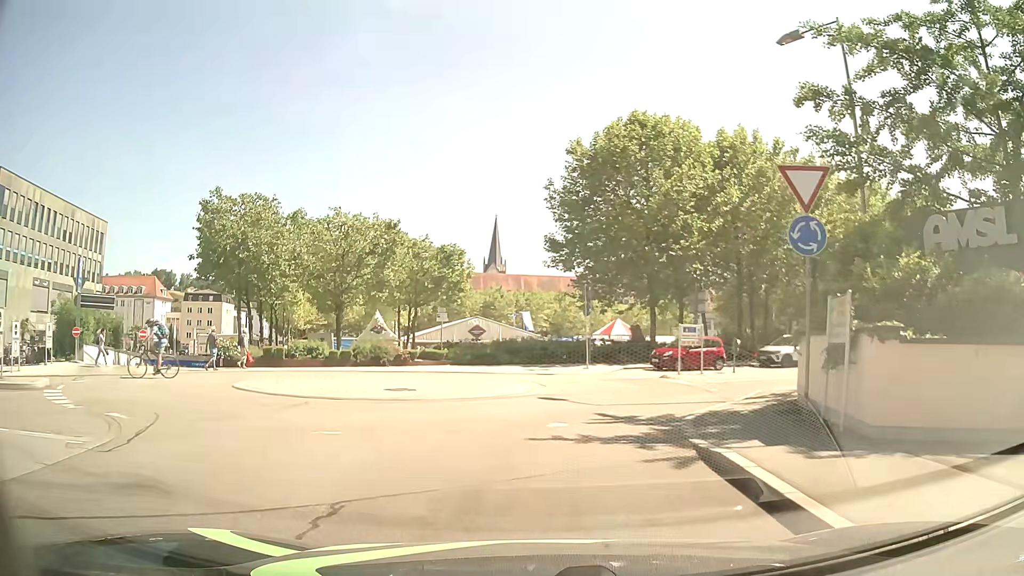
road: residential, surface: asphalt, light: Day
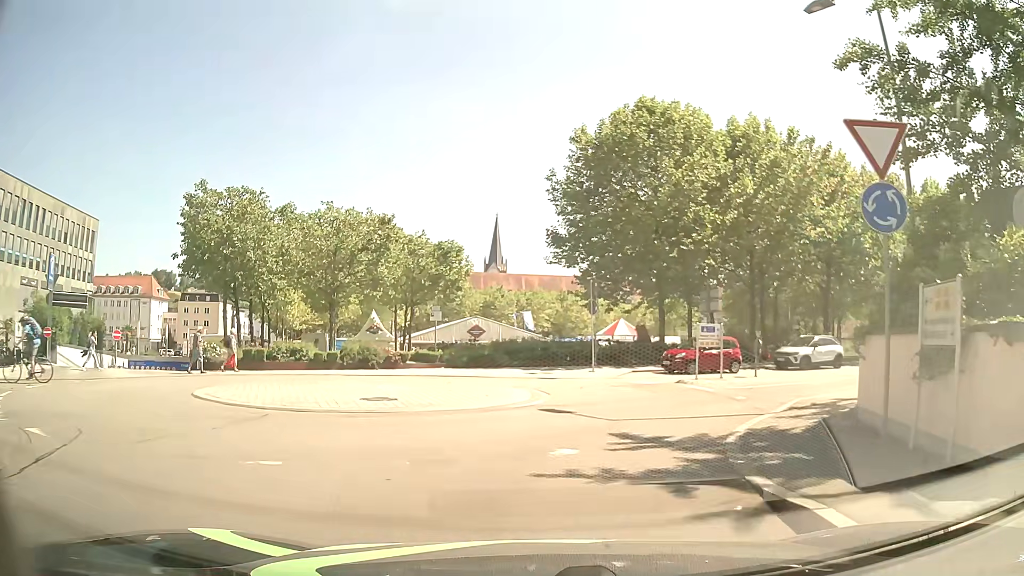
(0.0, +2.2) m; 0°
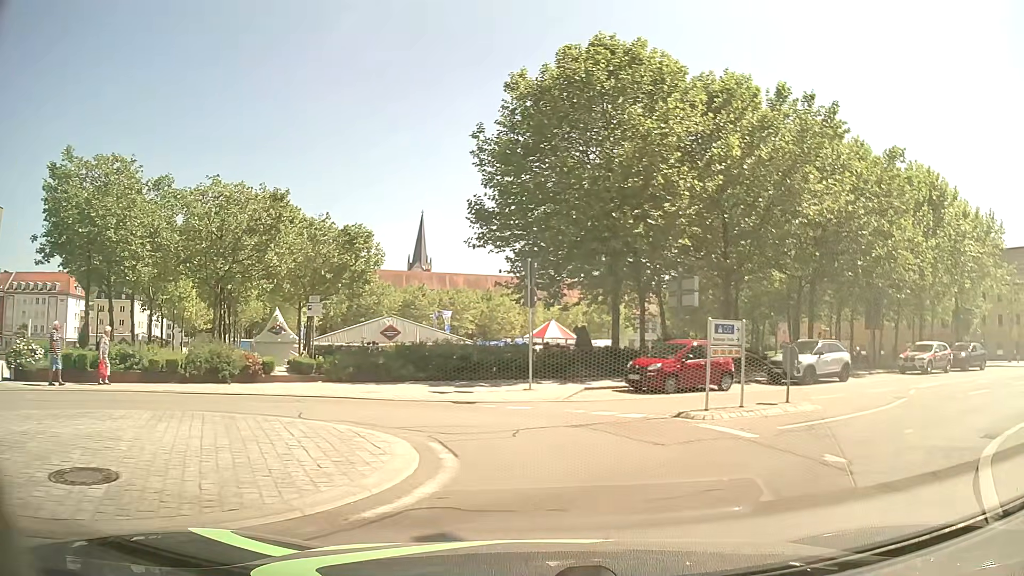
(+0.1, +8.1) m; +6°
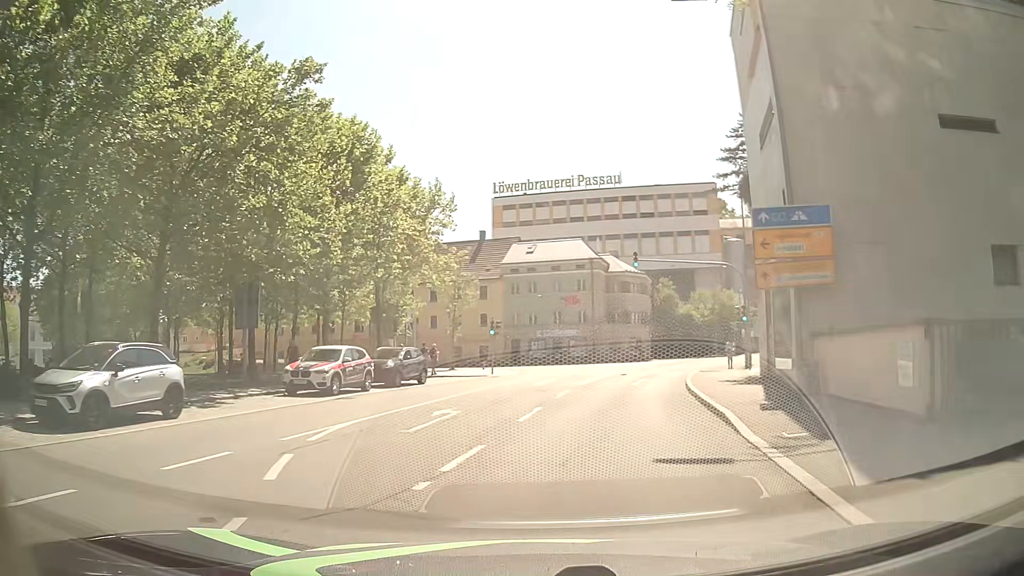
(+5.8, +10.9) m; +51°
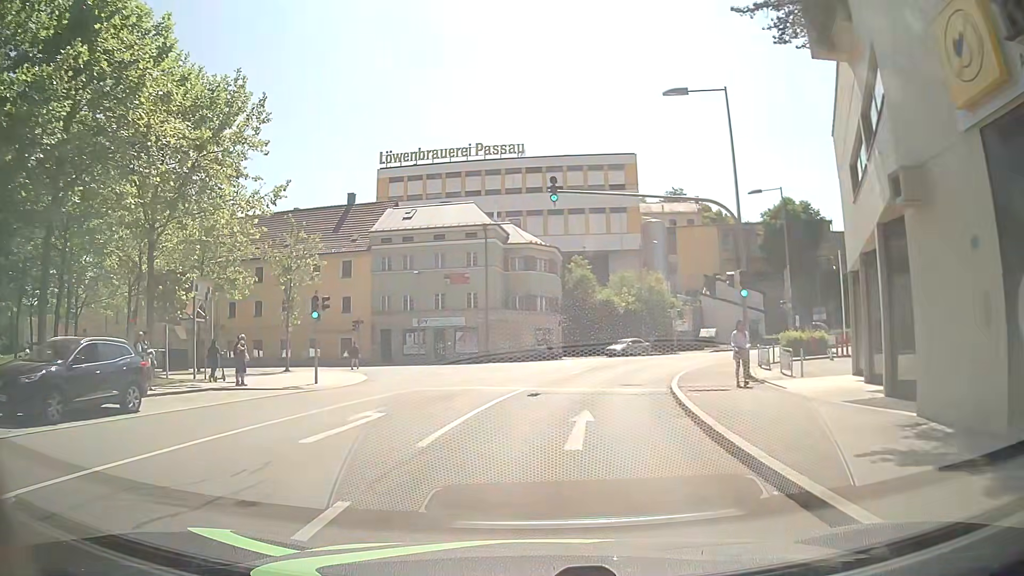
(+1.4, +15.9) m; +8°
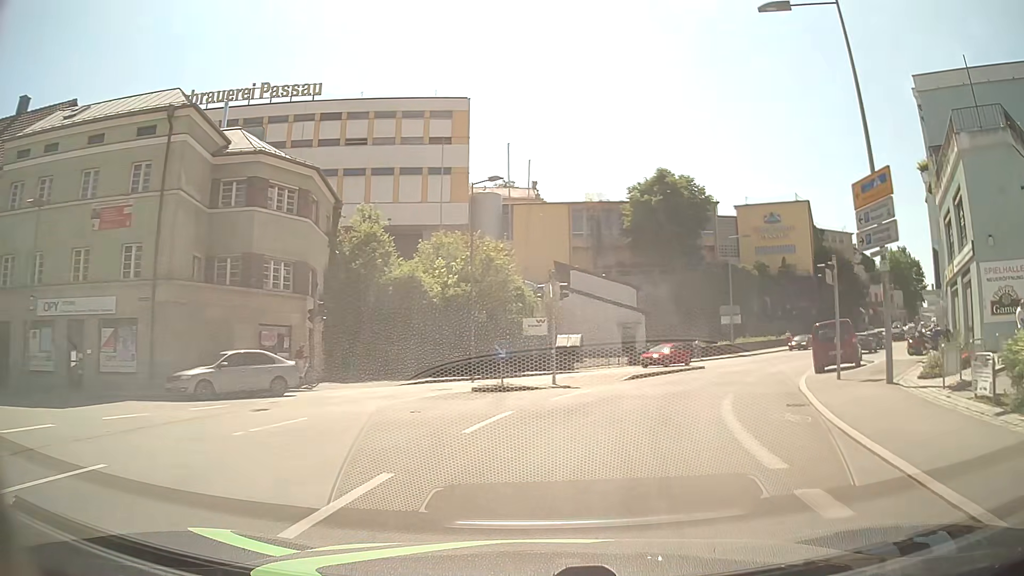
(+3.3, +27.2) m; +16°
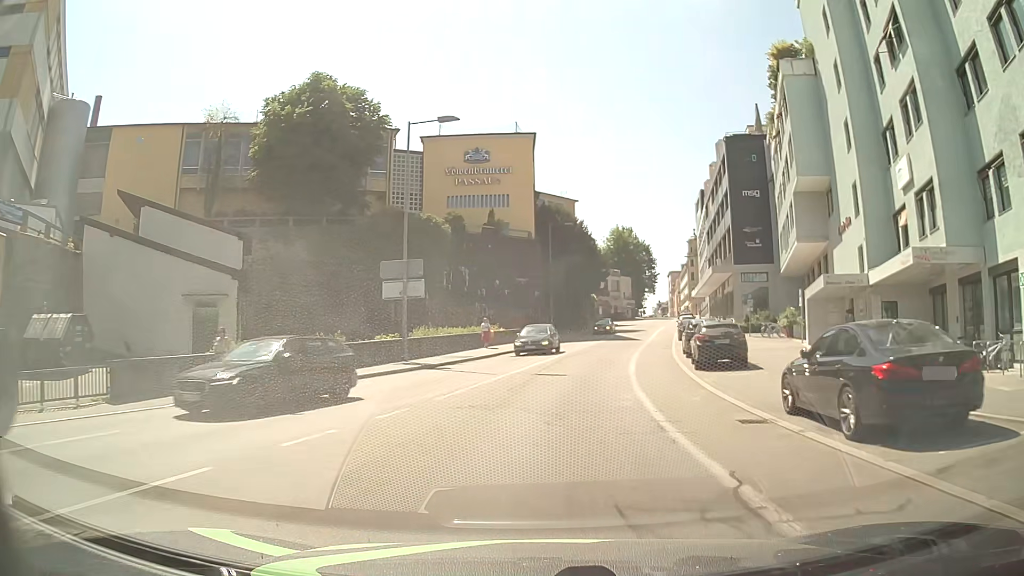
(+8.1, +29.7) m; +28°
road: tertiary
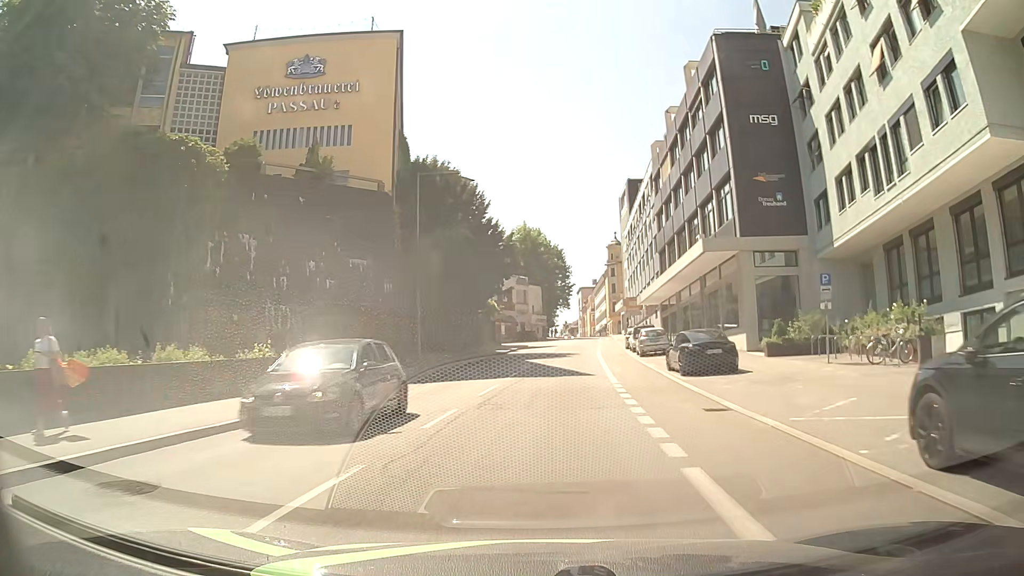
(+2.1, +26.2) m; +8°
(0, +10) (+1, +20) (+1, +30) (+2, +40) (+3, +50) (+4, +60) (+5, +70) (+6, +80) (+7, +90) (+8, +100) m
